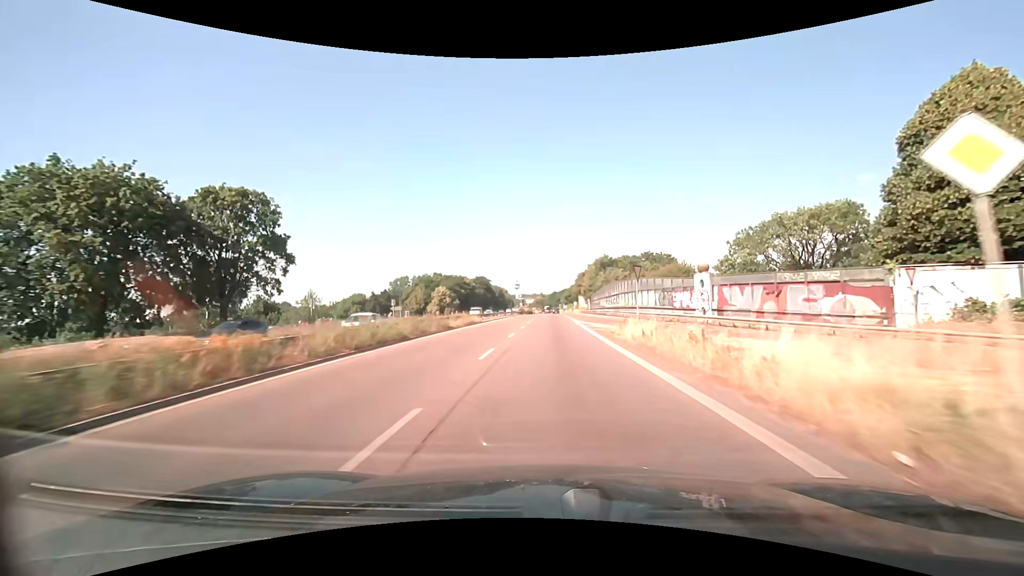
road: trunk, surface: asphalt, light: Day
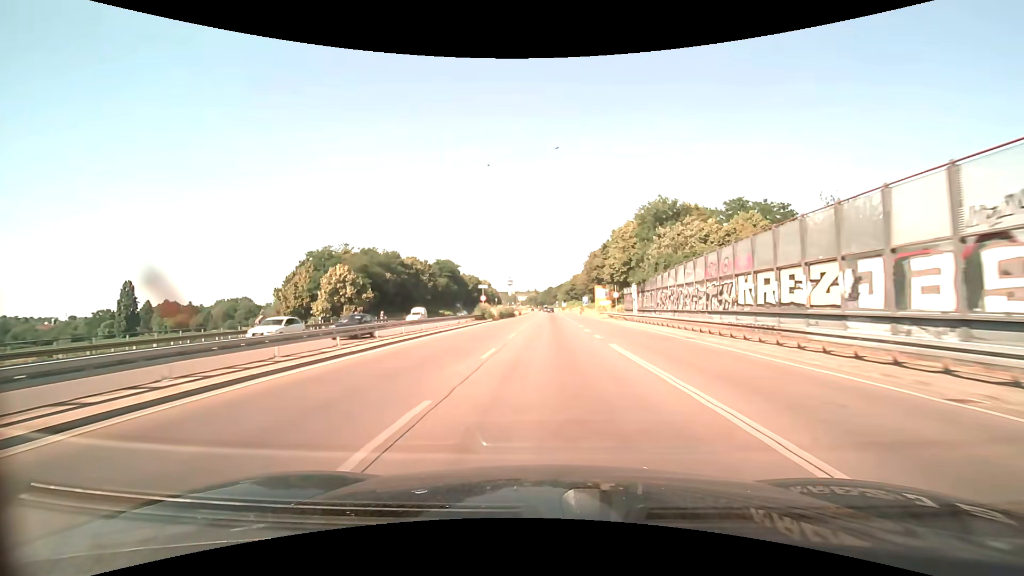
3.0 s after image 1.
(+0.7, +62.0) m; +1°
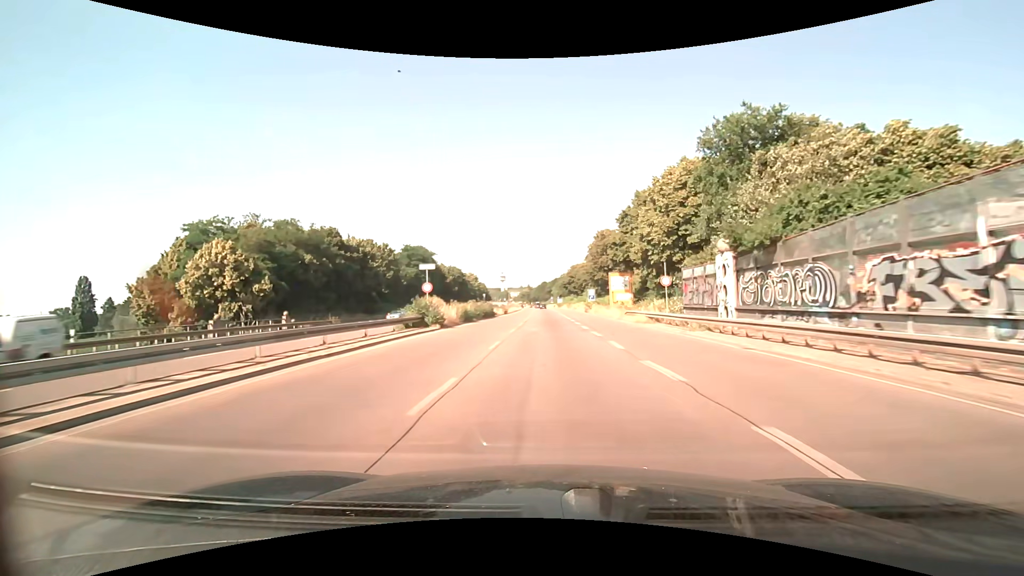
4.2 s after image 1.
(0.0, +24.8) m; 0°
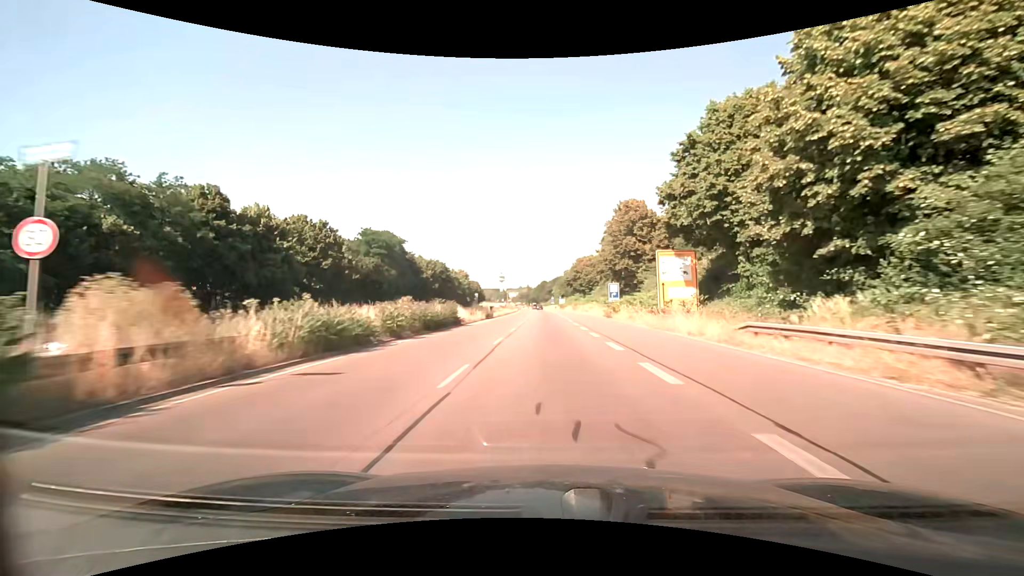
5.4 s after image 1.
(+0.1, +24.6) m; 0°
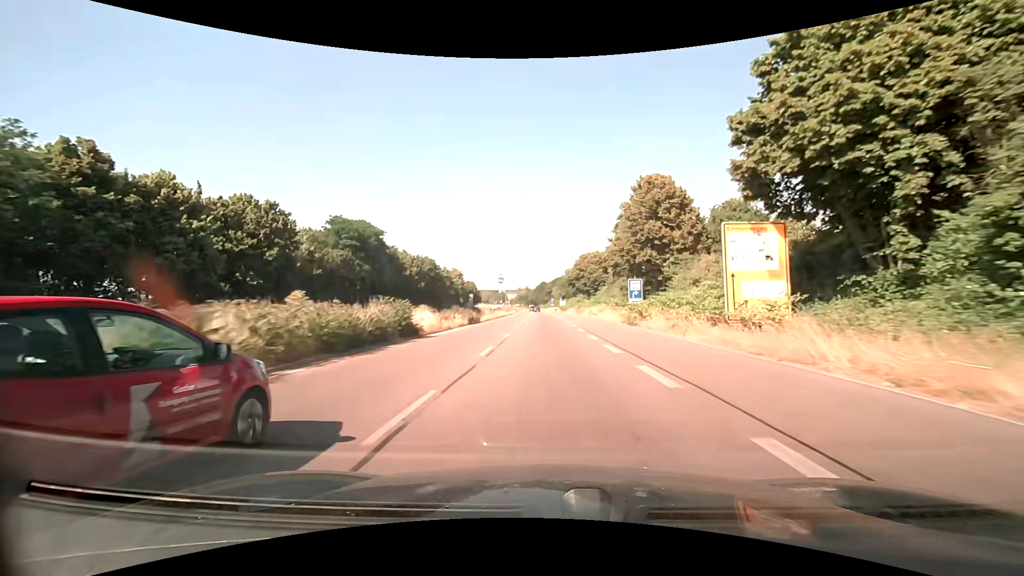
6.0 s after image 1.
(0.0, +12.2) m; 0°
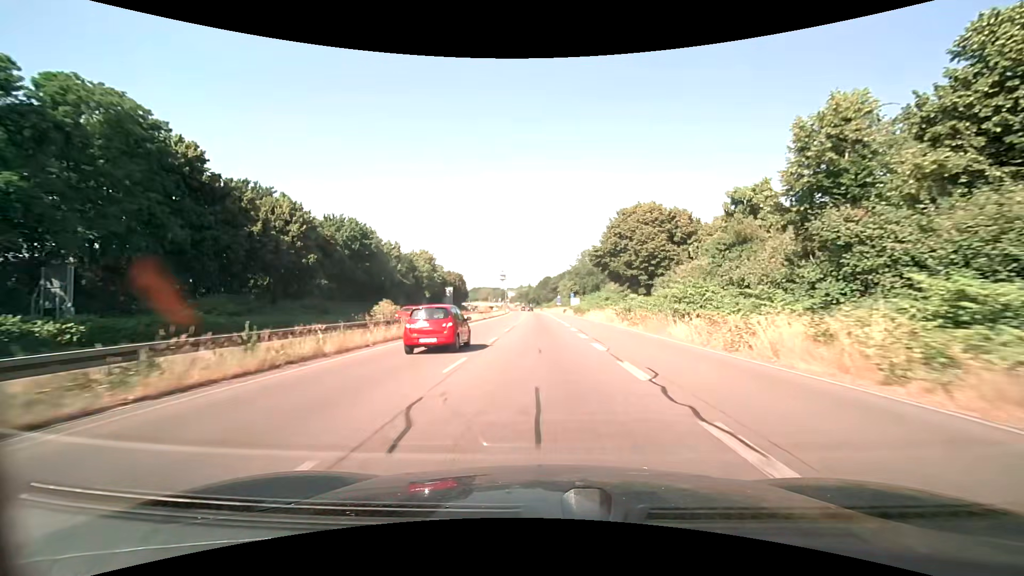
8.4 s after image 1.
(-0.2, +48.2) m; -1°
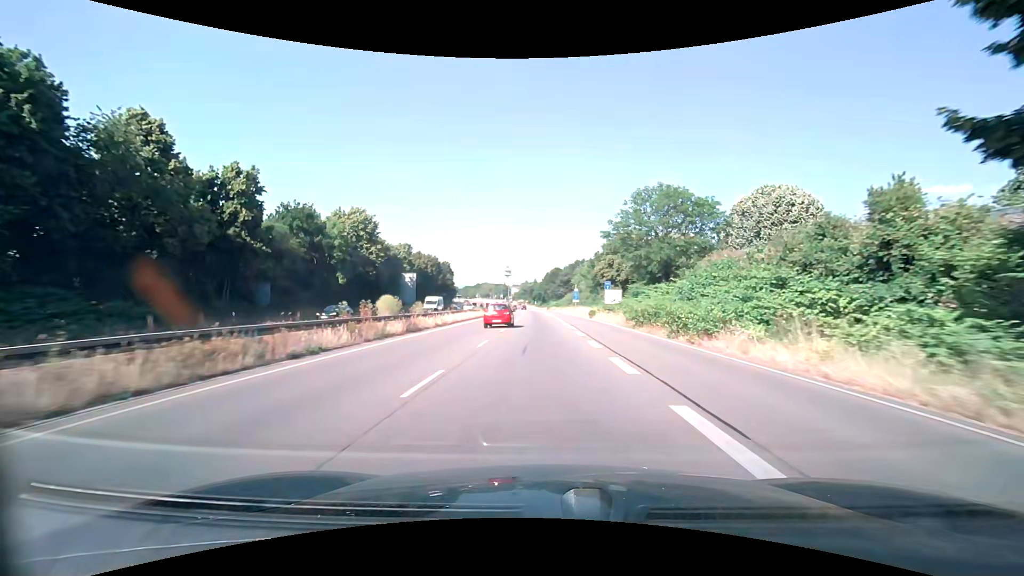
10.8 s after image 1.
(-0.4, +47.9) m; -1°
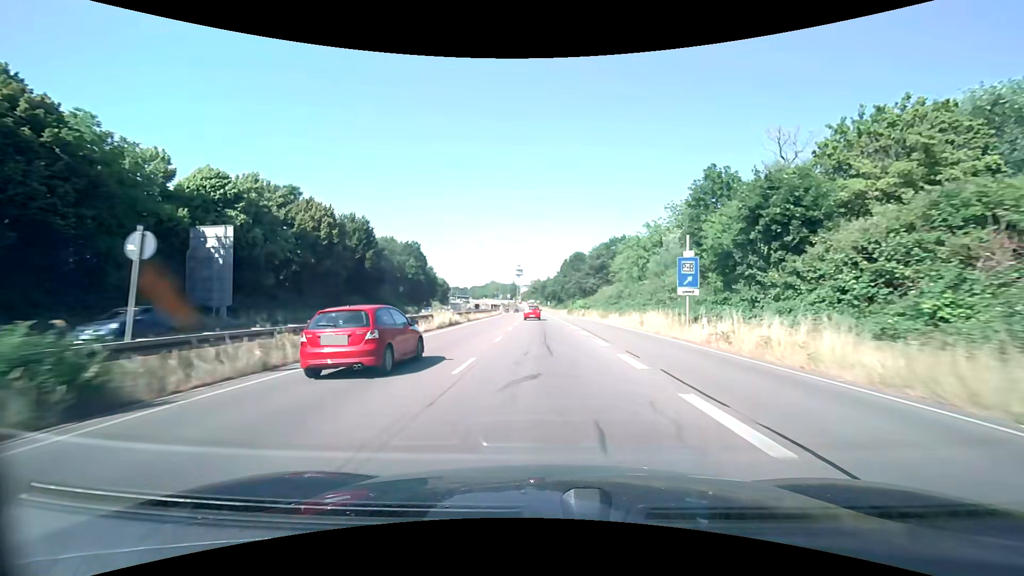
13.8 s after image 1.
(-0.9, +60.1) m; -1°
